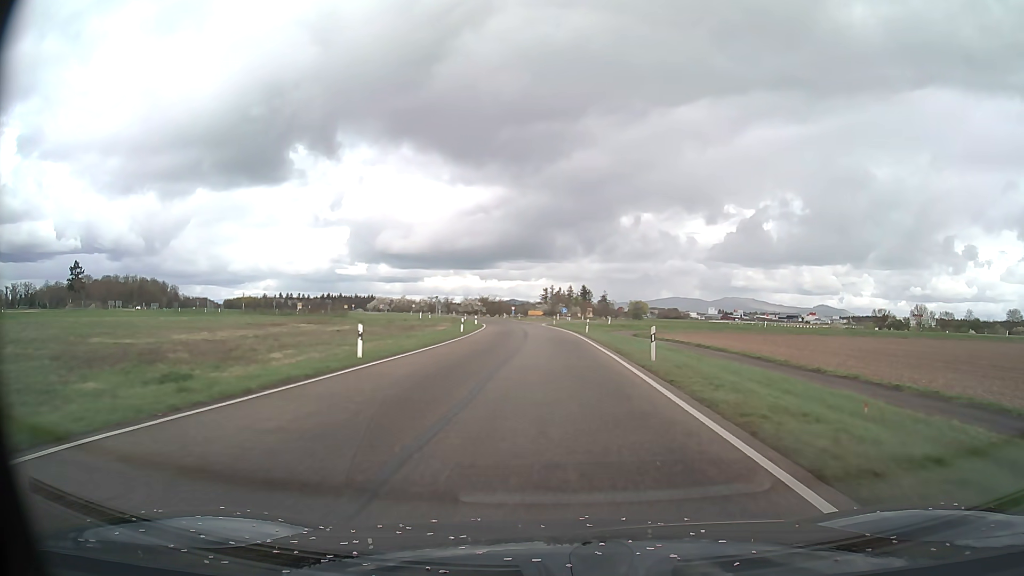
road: primary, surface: asphalt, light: Day
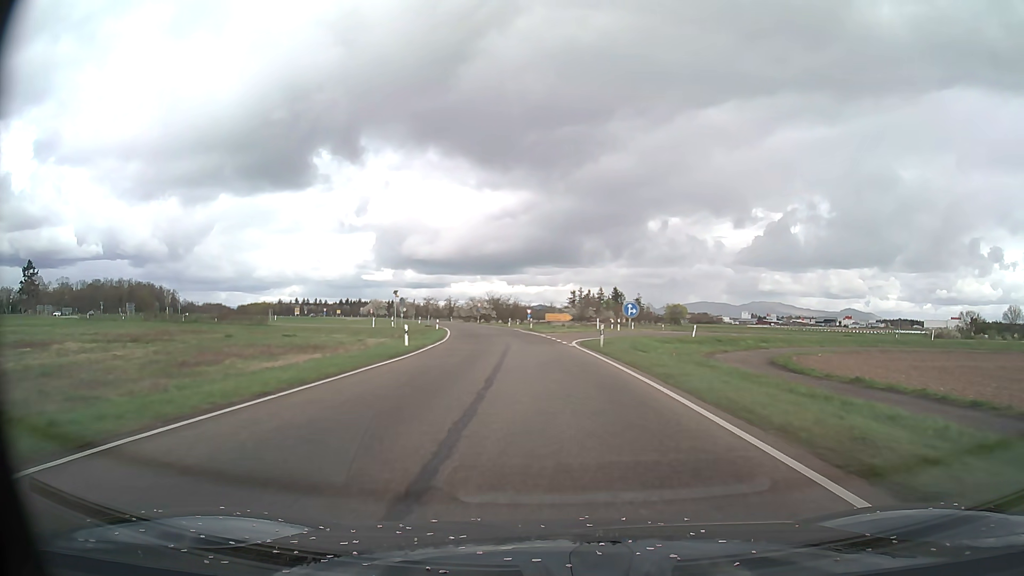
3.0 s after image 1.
(-0.7, +45.8) m; -2°
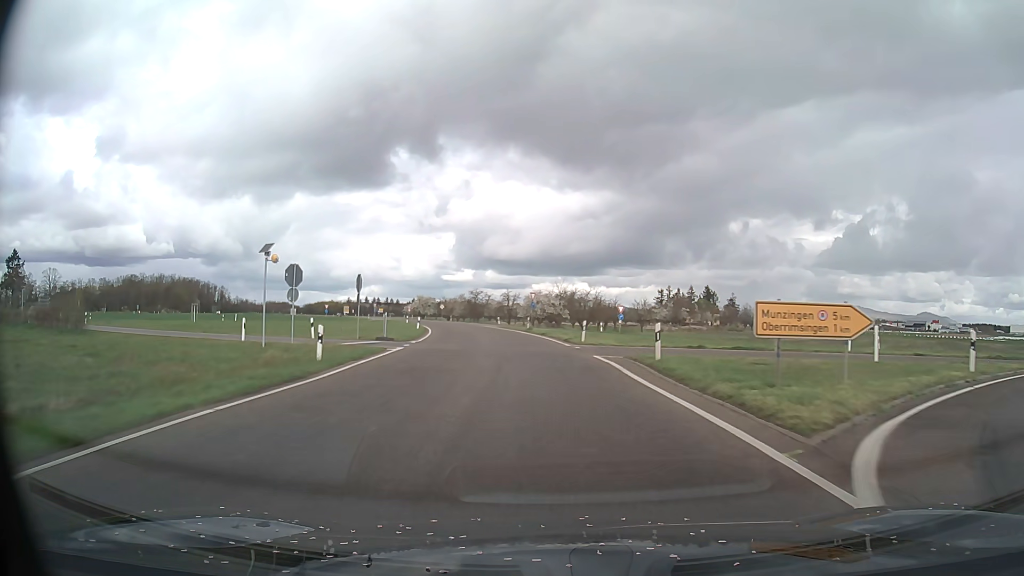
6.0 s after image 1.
(-2.4, +45.6) m; -7°
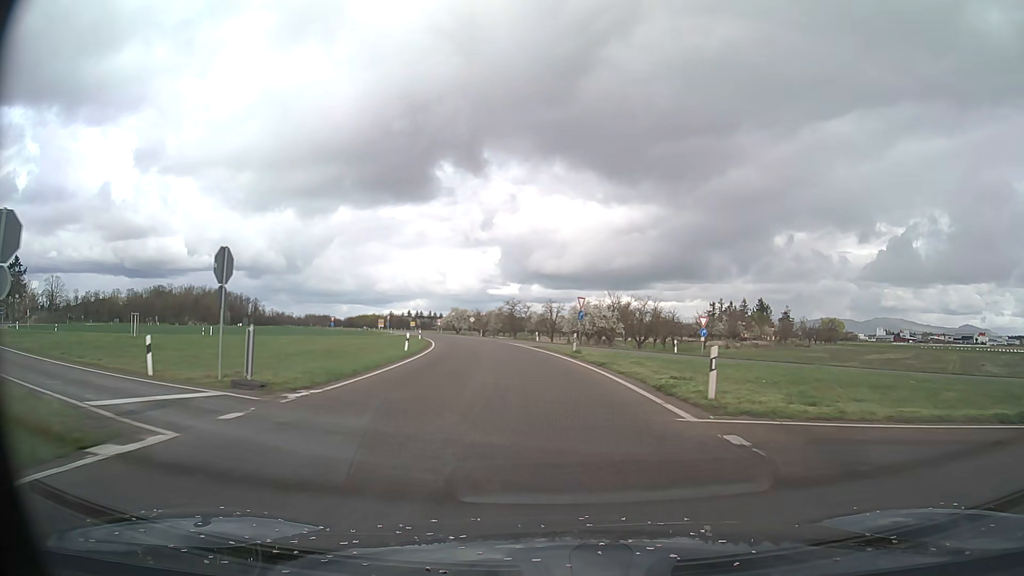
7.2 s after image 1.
(-0.5, +18.2) m; -4°
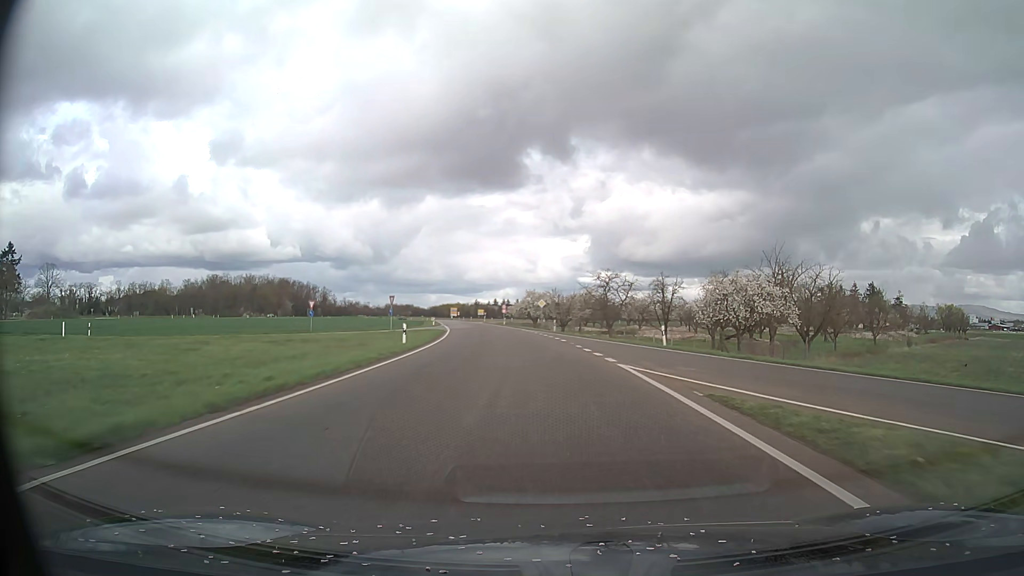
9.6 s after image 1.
(-2.3, +36.4) m; -8°
(0, +10) (-1, +20) (-1, +30) (-2, +40) (-4, +50) (-5, +60) (-7, +70) (-8, +79) (-10, +89) (-12, +99) m
